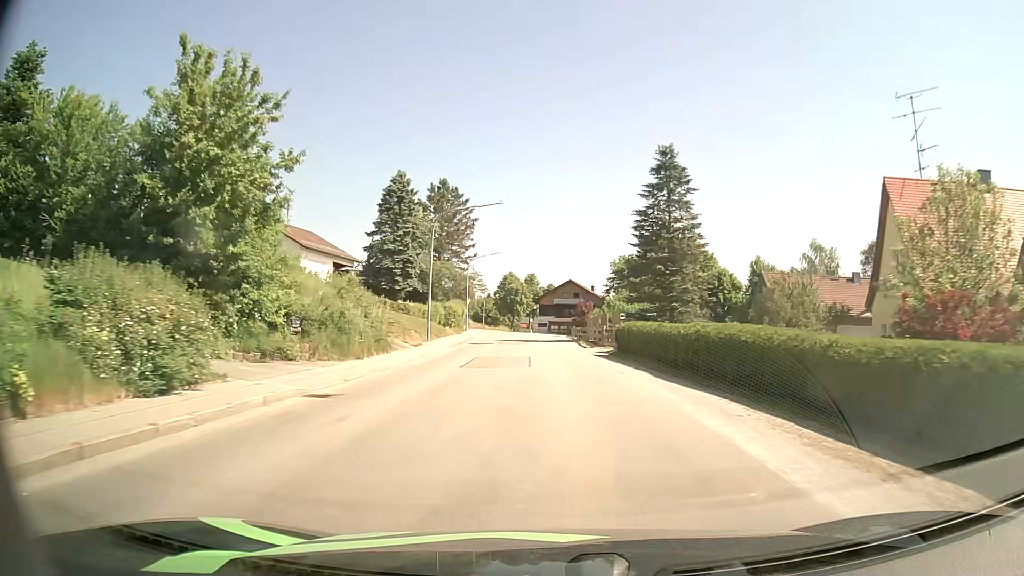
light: Day
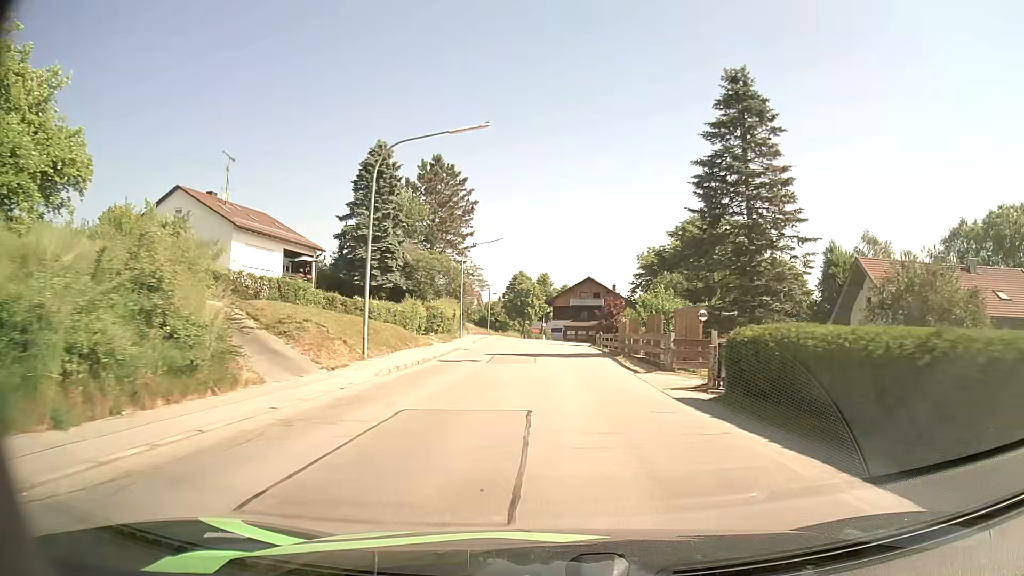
(-0.2, +15.2) m; -1°
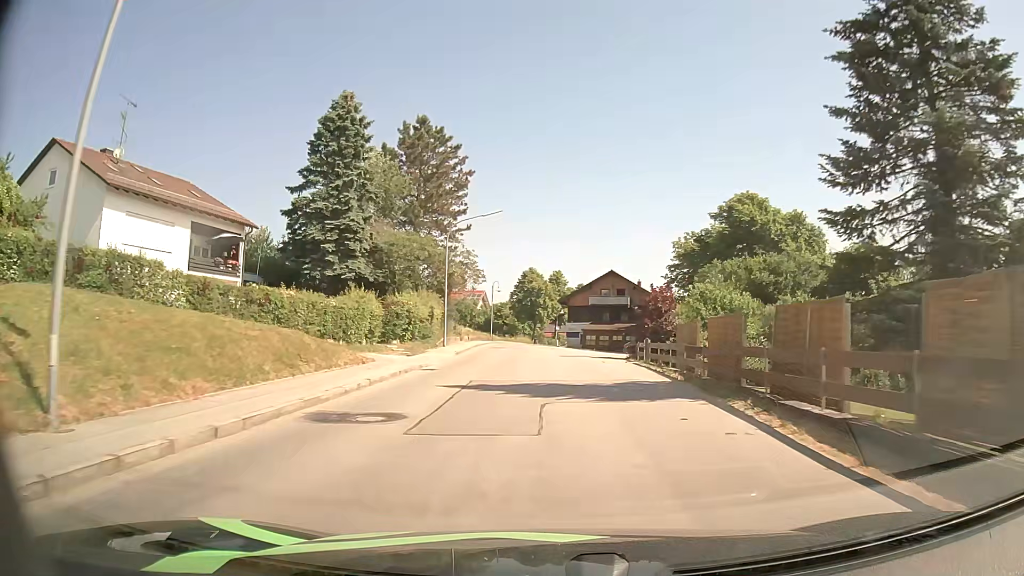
(-0.1, +15.2) m; -1°
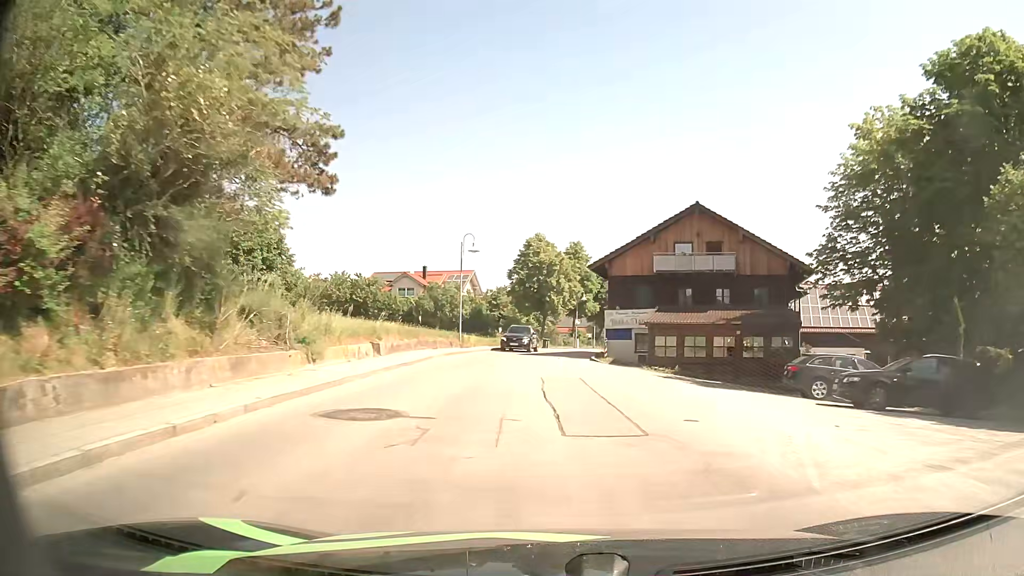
(-0.5, +37.7) m; -1°
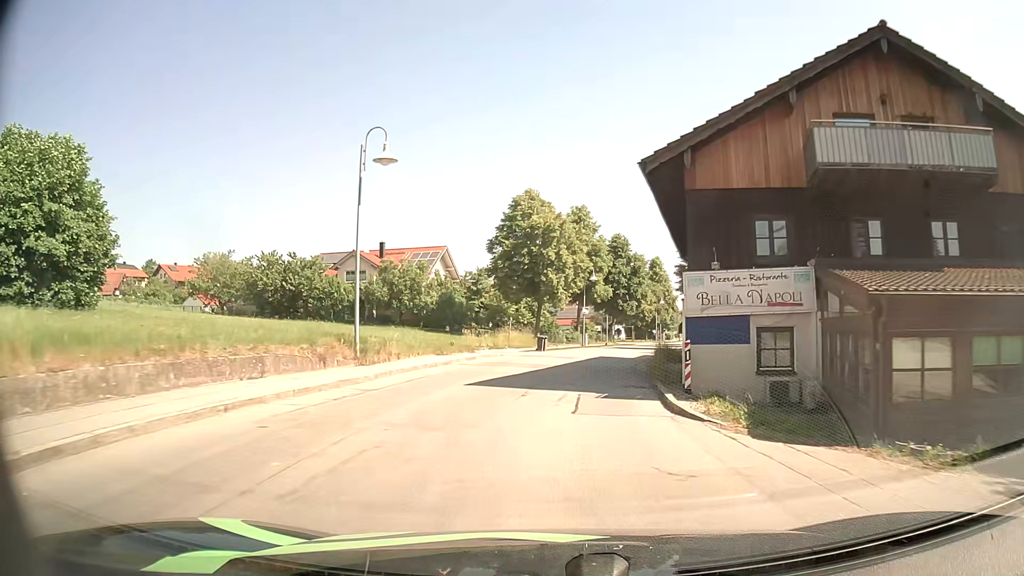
(-0.1, +22.3) m; 0°
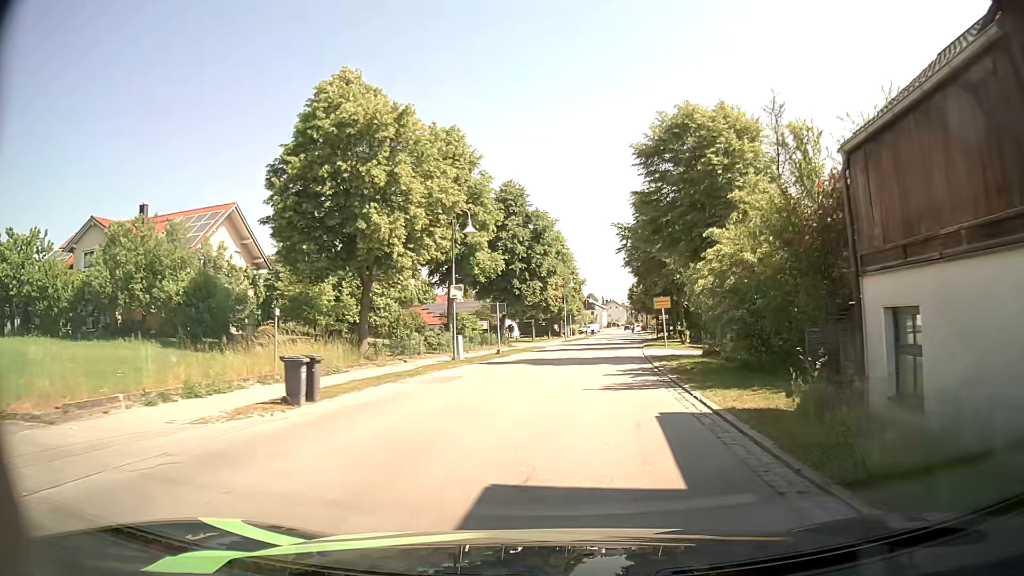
(+1.8, +28.2) m; +9°
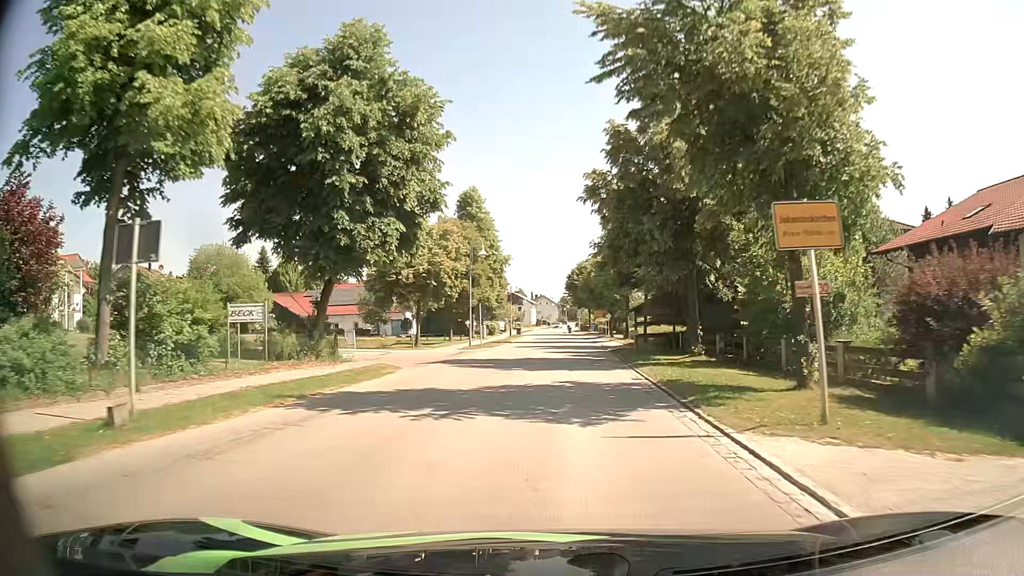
(+2.1, +29.6) m; +6°
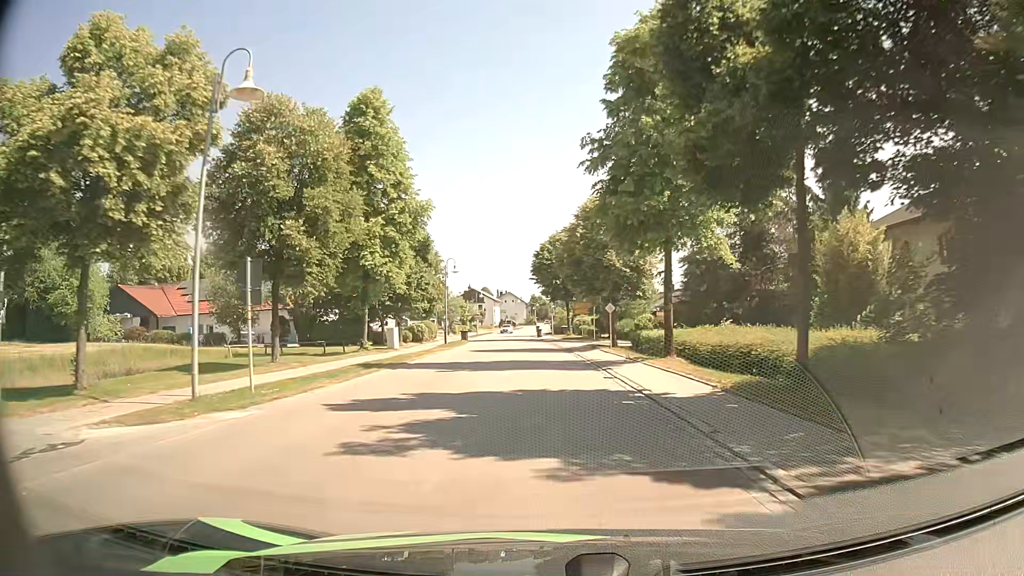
(+1.0, +31.3) m; +3°
(0, +10) (0, +20) (-1, +30) (-1, +40) (-2, +50) (-2, +60) (-3, +70) (-3, +80) (-4, +90) (-4, +100) m
